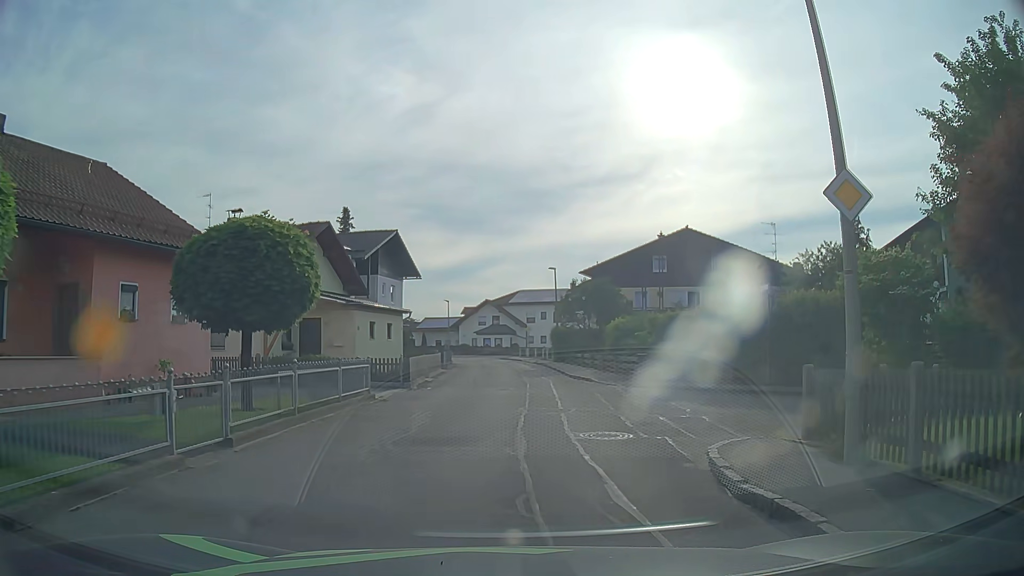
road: residential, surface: asphalt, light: Day
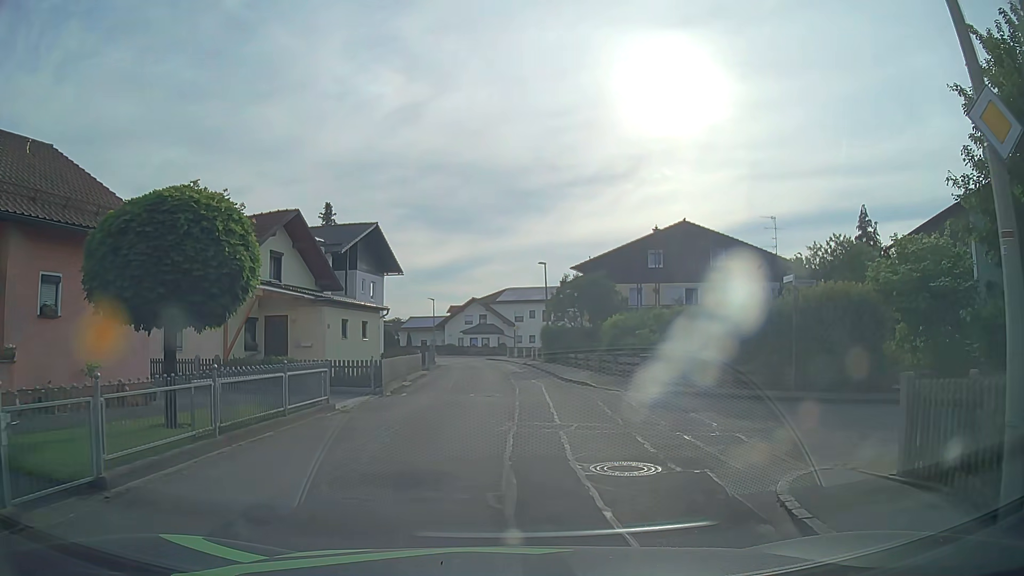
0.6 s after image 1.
(0.0, +2.7) m; 0°
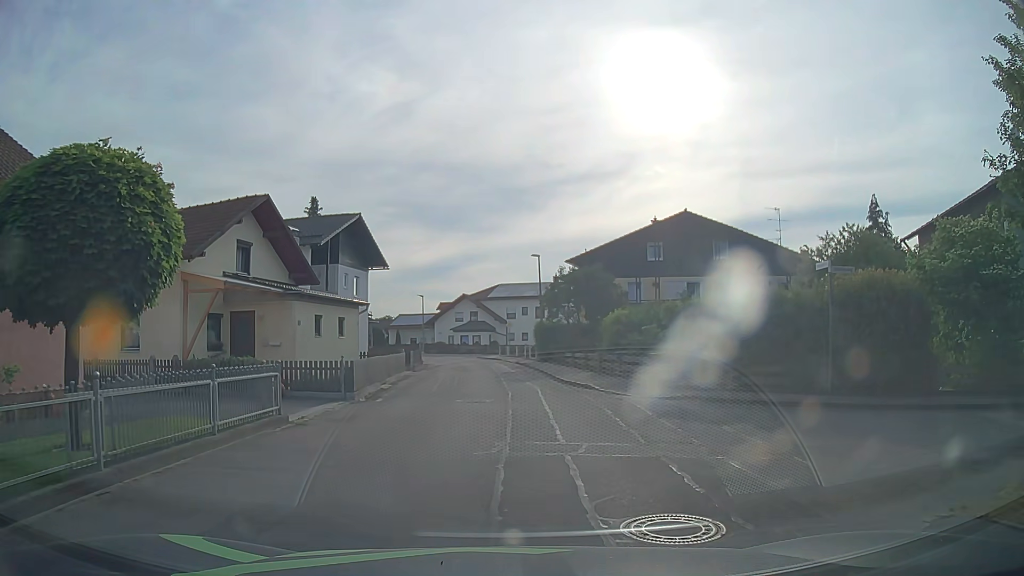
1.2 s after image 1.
(+0.1, +2.5) m; +2°
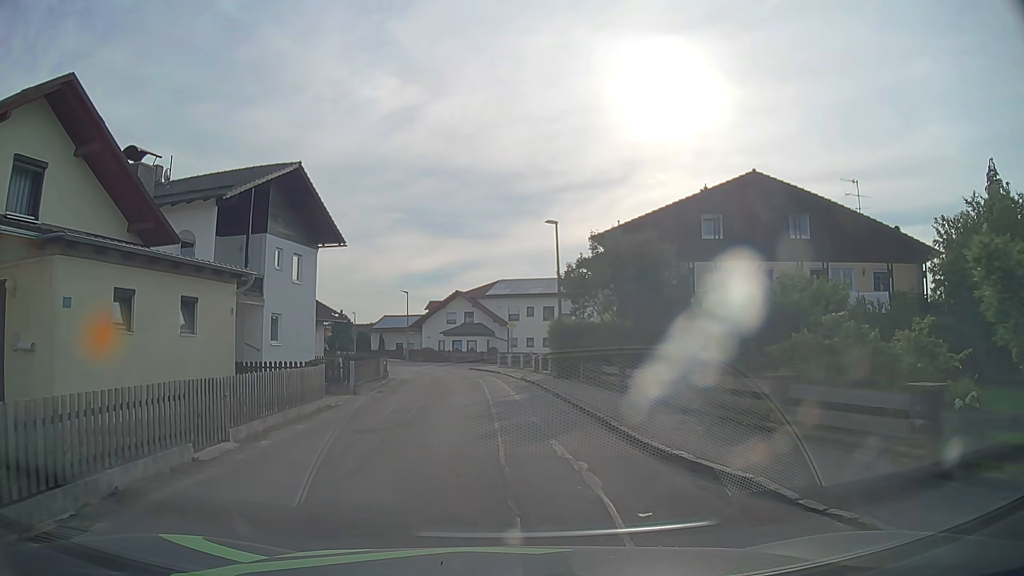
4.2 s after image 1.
(+0.1, +12.7) m; 0°
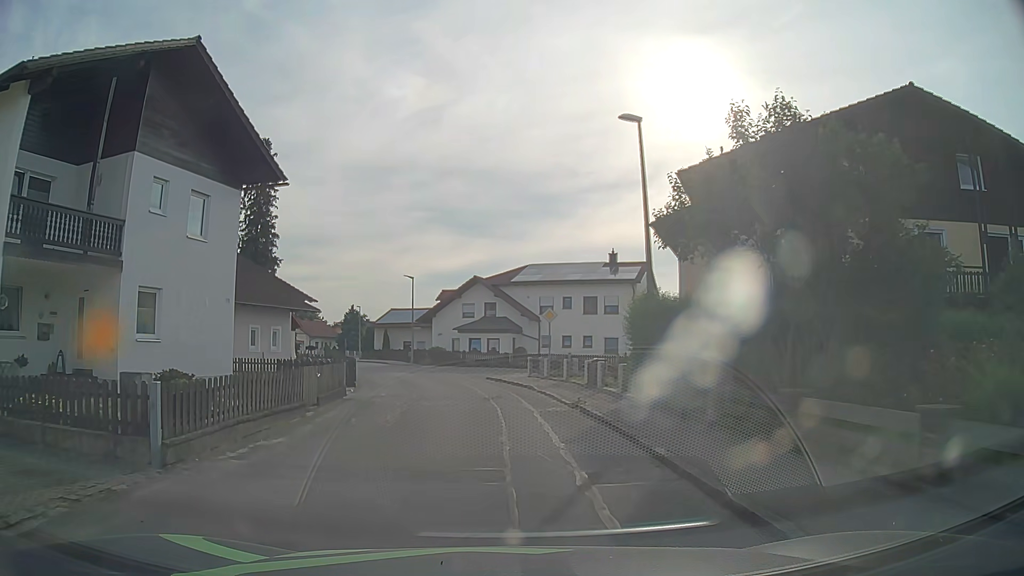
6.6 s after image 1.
(-0.2, +12.7) m; -2°
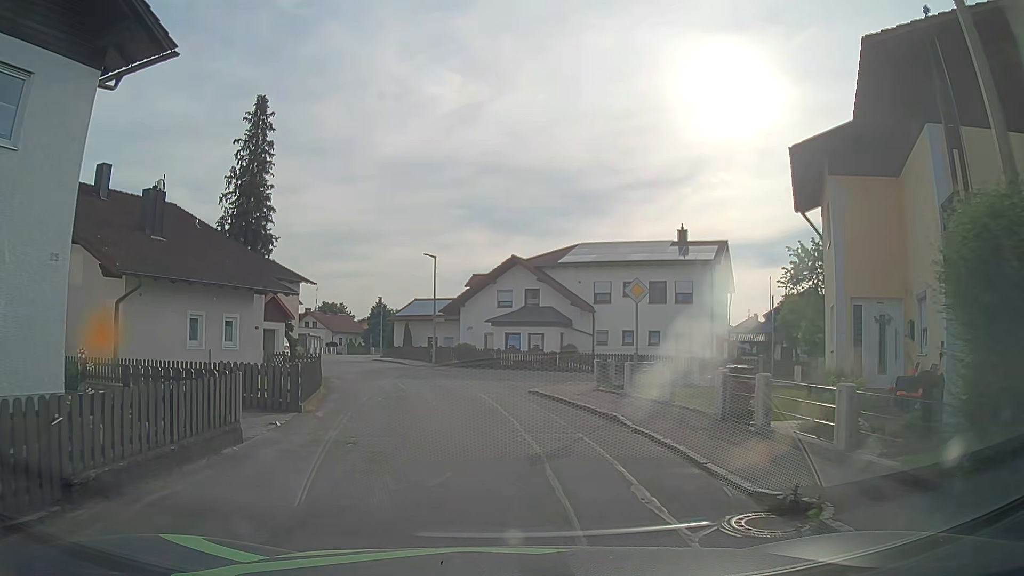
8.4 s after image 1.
(-0.3, +9.9) m; -3°
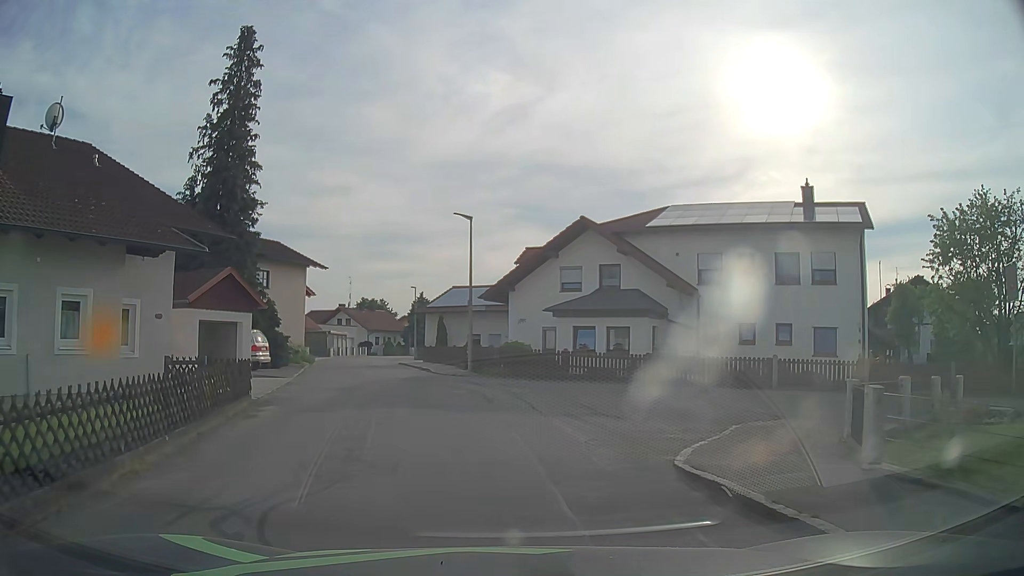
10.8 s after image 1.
(-0.4, +11.8) m; -4°
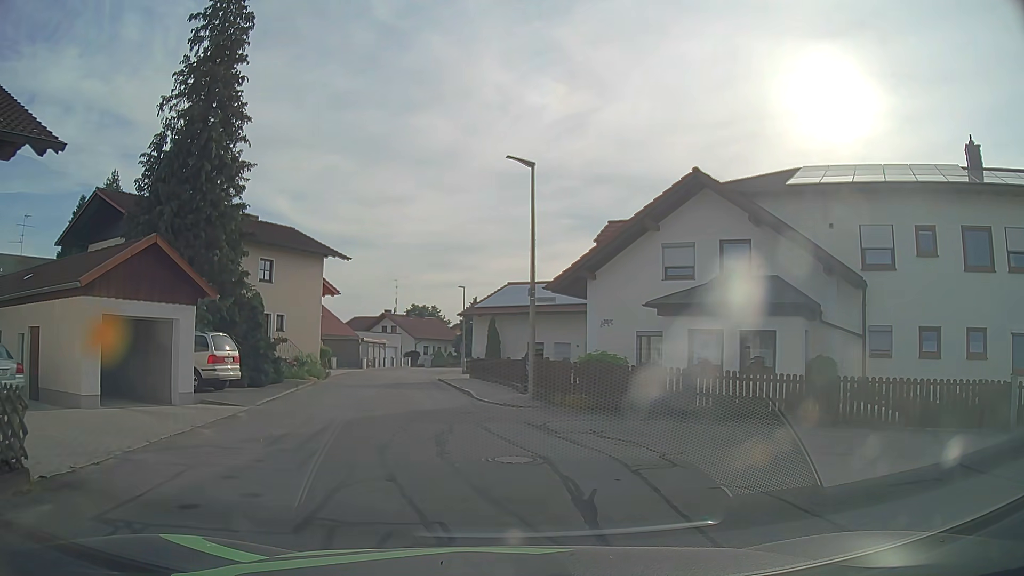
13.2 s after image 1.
(-0.4, +9.3) m; -4°
